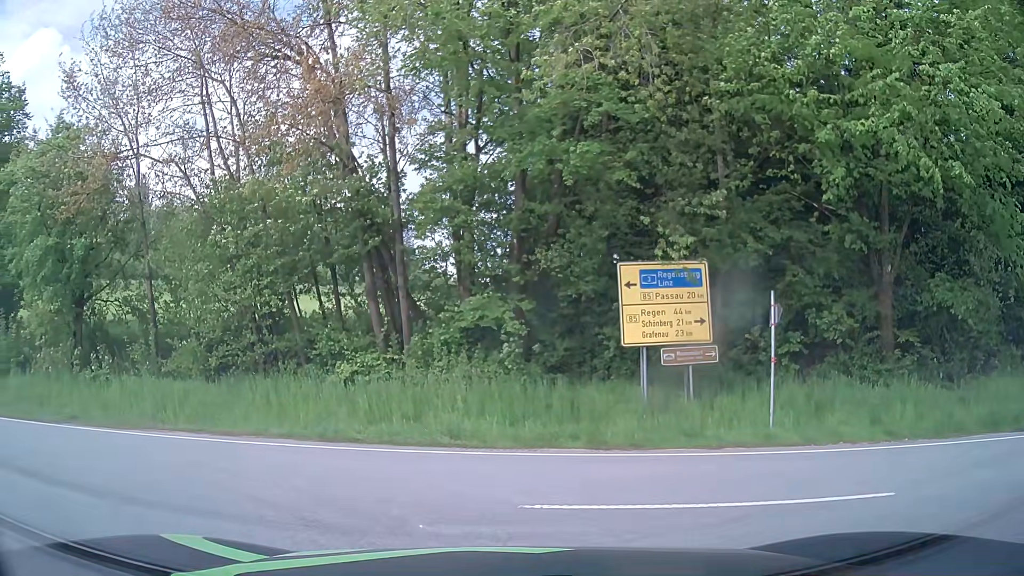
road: tertiary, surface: asphalt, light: Day
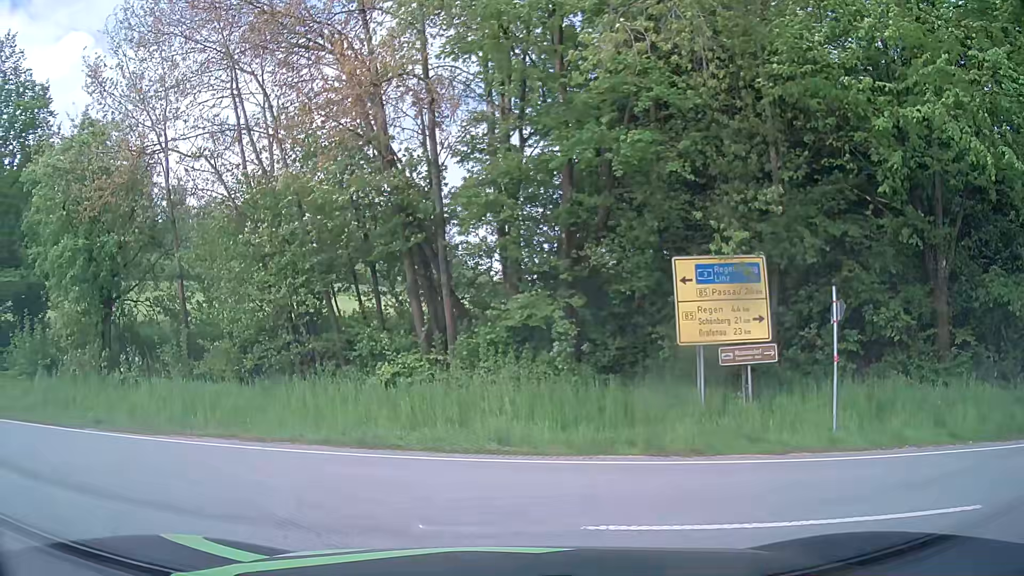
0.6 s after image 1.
(0.0, +0.8) m; -5°
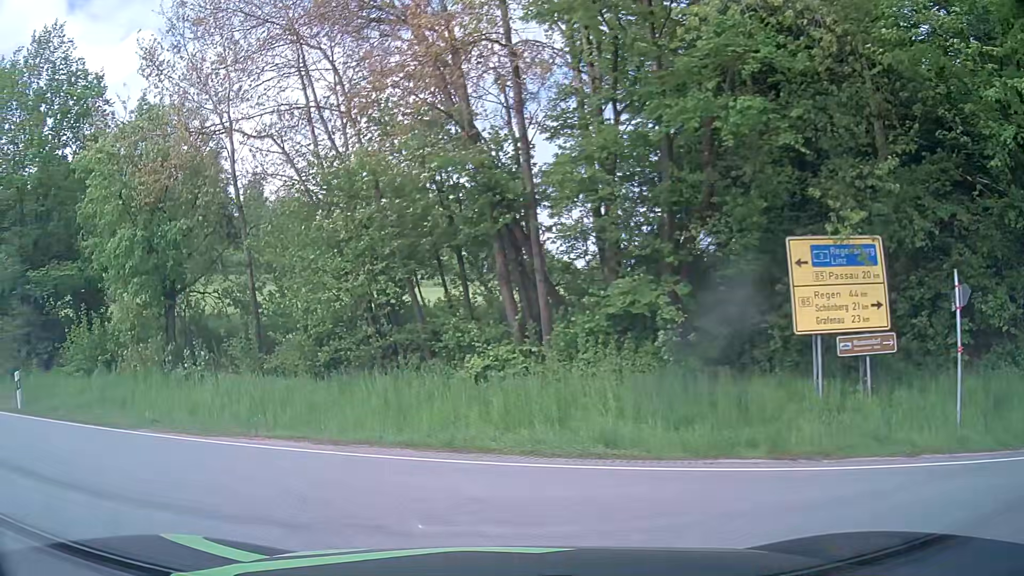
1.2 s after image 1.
(-0.1, +1.4) m; -7°
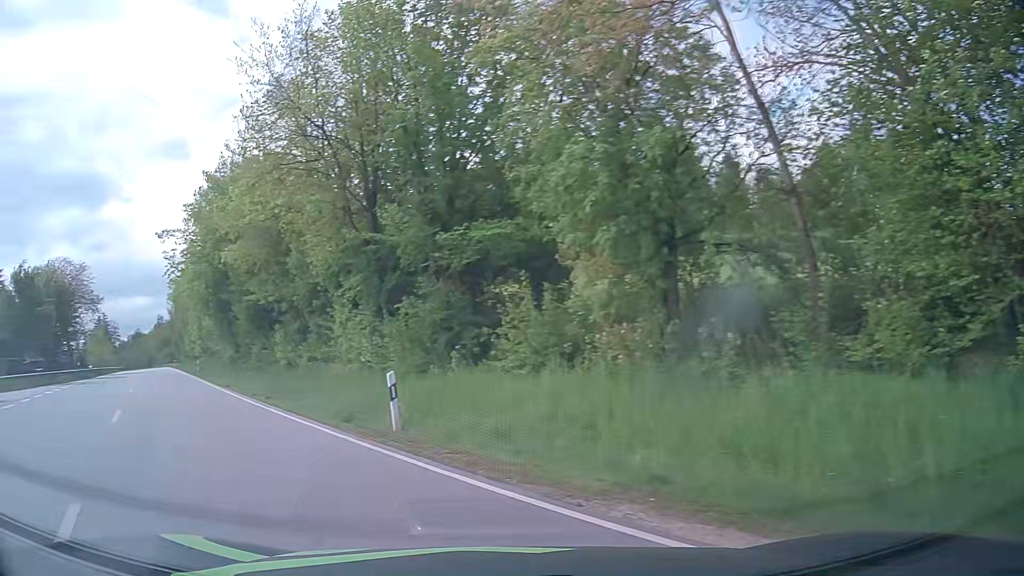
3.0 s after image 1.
(-2.9, +7.2) m; -43°
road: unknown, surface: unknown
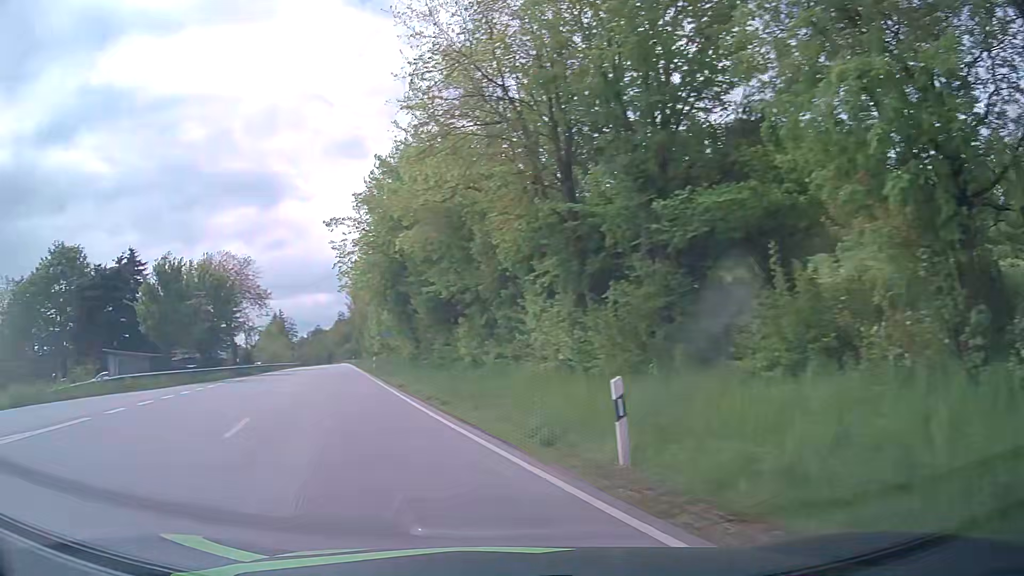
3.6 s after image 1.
(-0.5, +3.8) m; -15°
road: primary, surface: asphalt
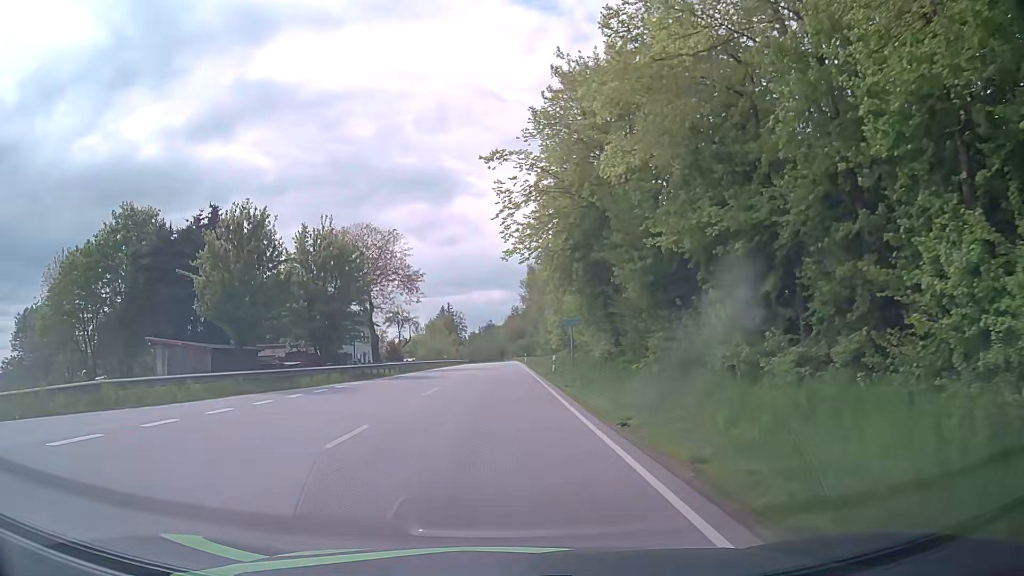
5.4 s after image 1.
(-3.1, +14.5) m; -16°
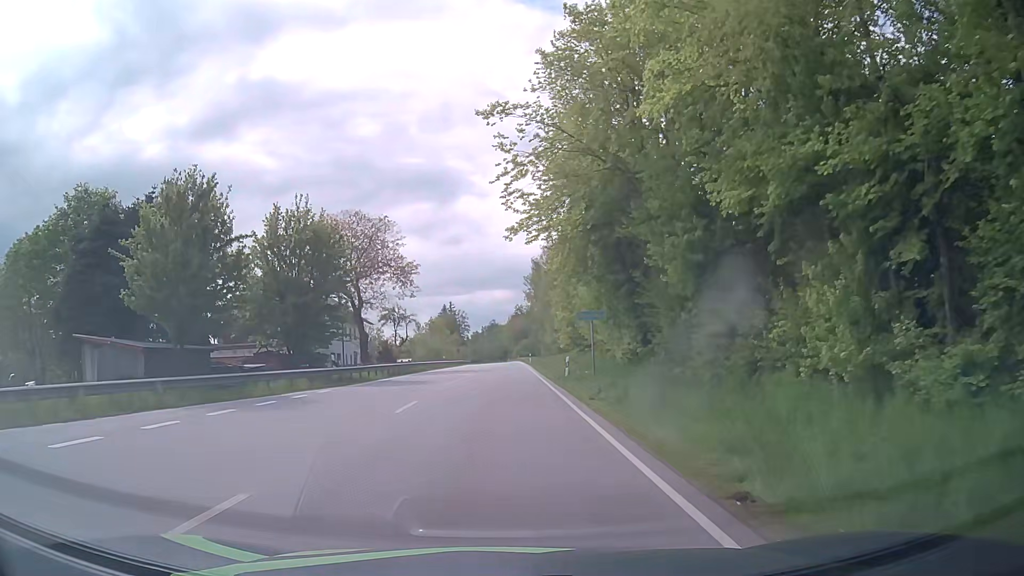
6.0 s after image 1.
(-0.1, +6.2) m; -1°
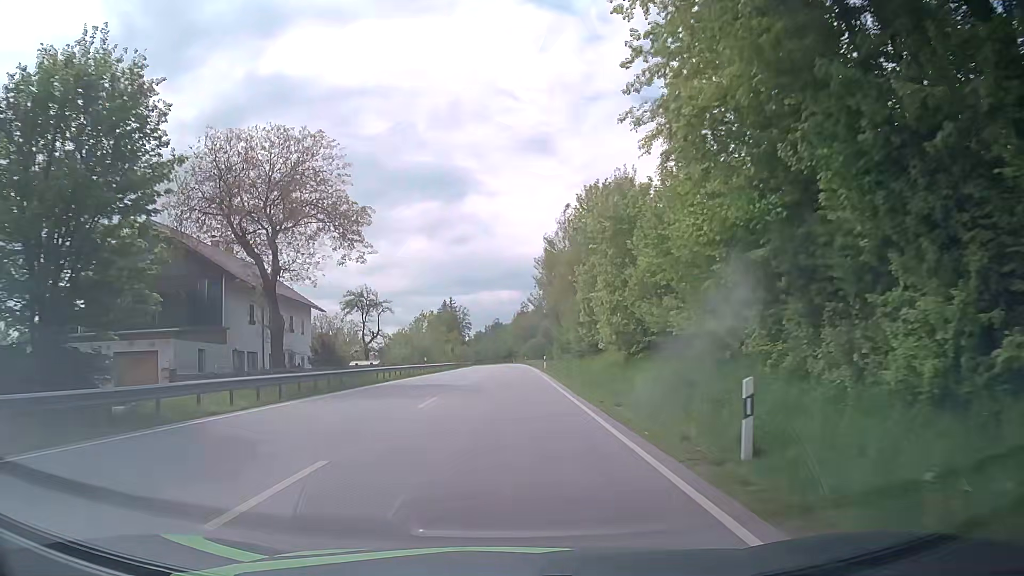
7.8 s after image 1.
(0.0, +22.3) m; 0°
(0, +10) (0, +20) (0, +30) (0, +40) (+1, +50) (+1, +60) (+1, +70) (+1, +80) (+1, +90) (+1, +100) m
